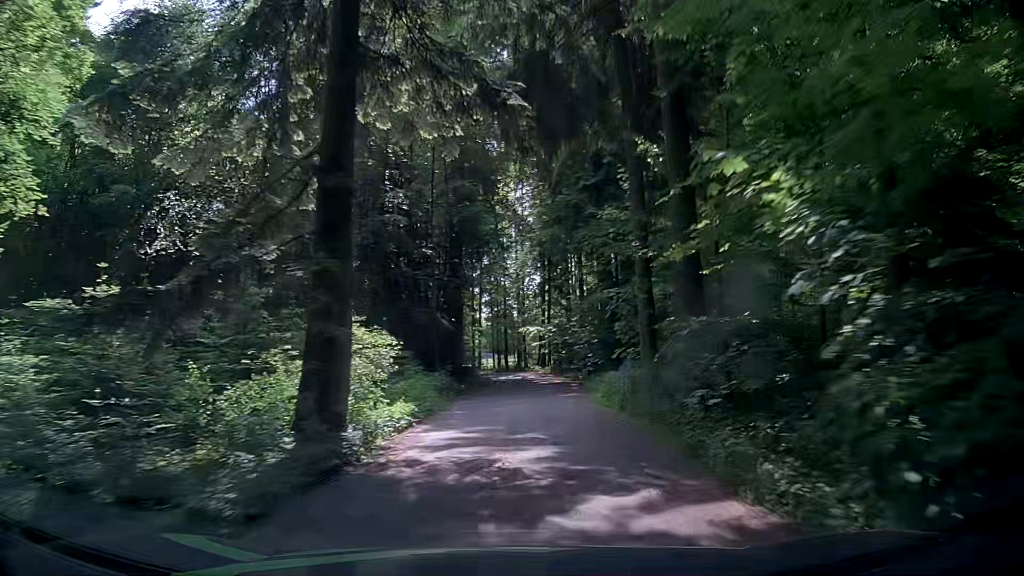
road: unclassified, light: Day
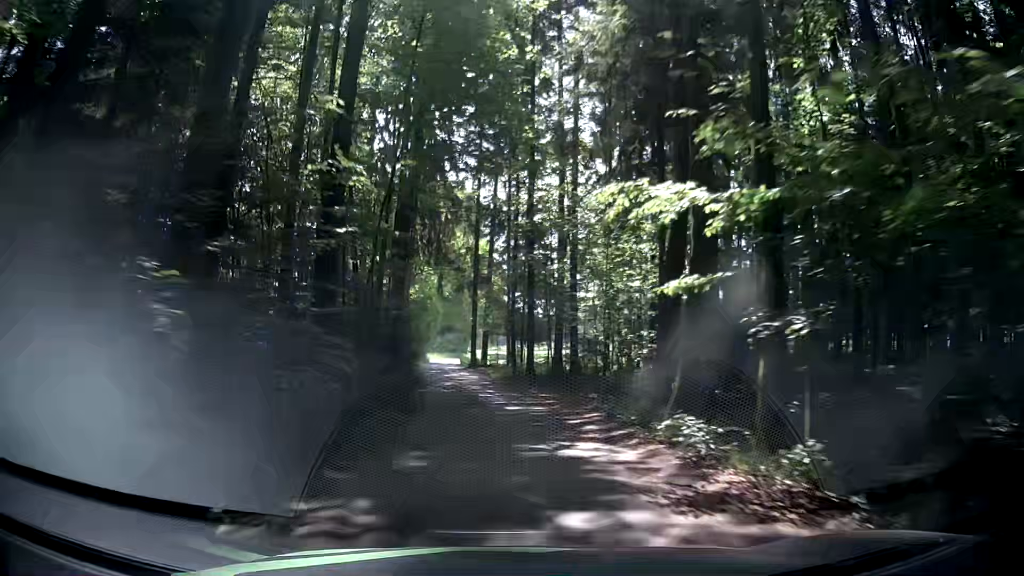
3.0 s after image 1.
(+0.5, +42.5) m; -1°
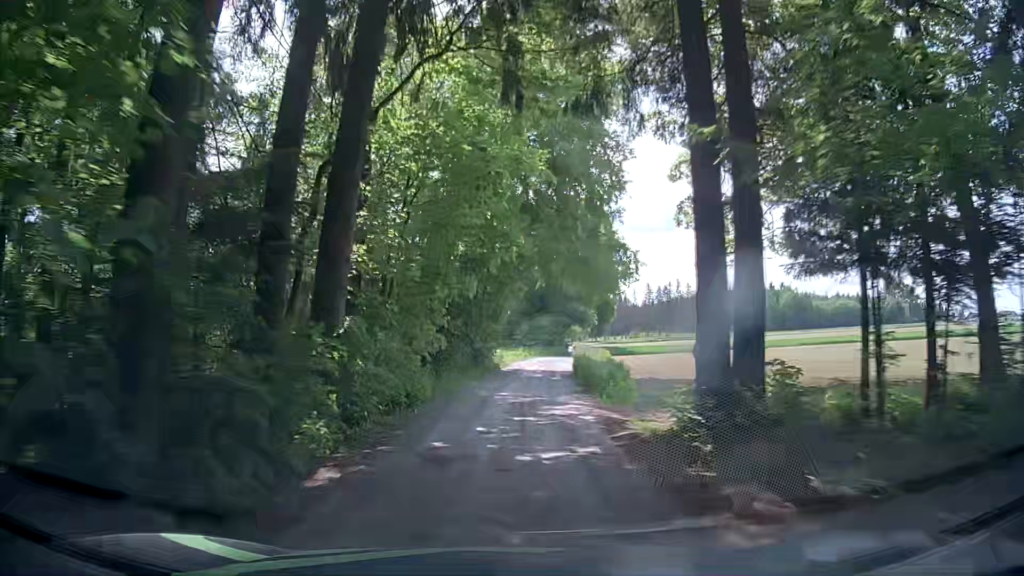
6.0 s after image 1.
(-3.7, +42.9) m; -10°
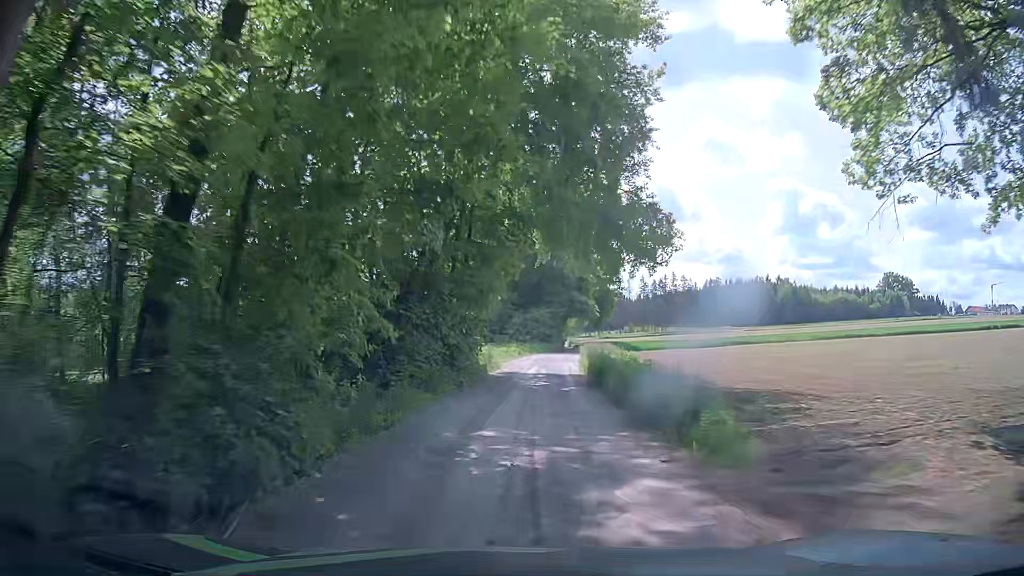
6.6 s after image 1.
(+0.1, +9.0) m; +1°
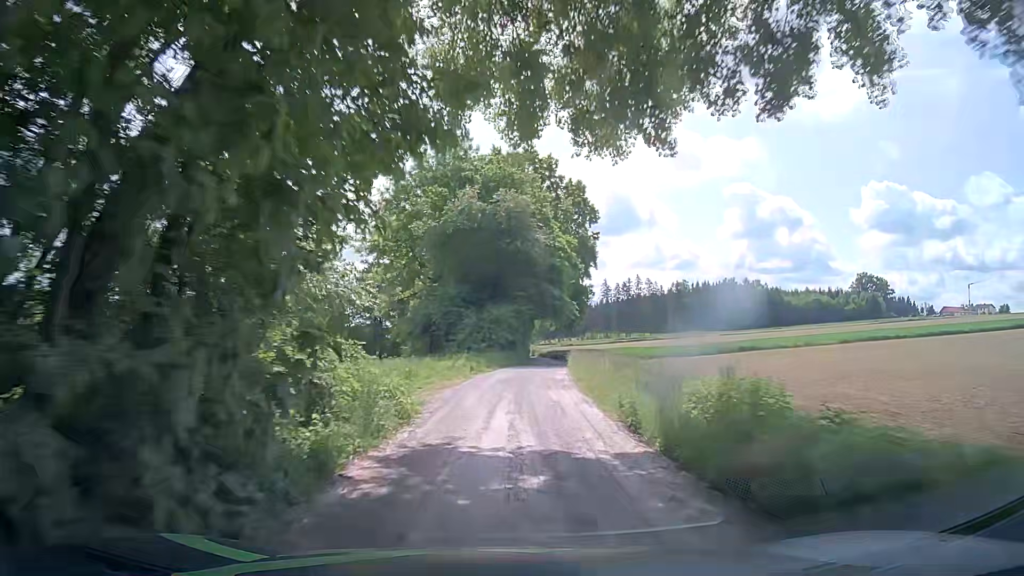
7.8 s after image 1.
(+0.8, +18.0) m; +4°
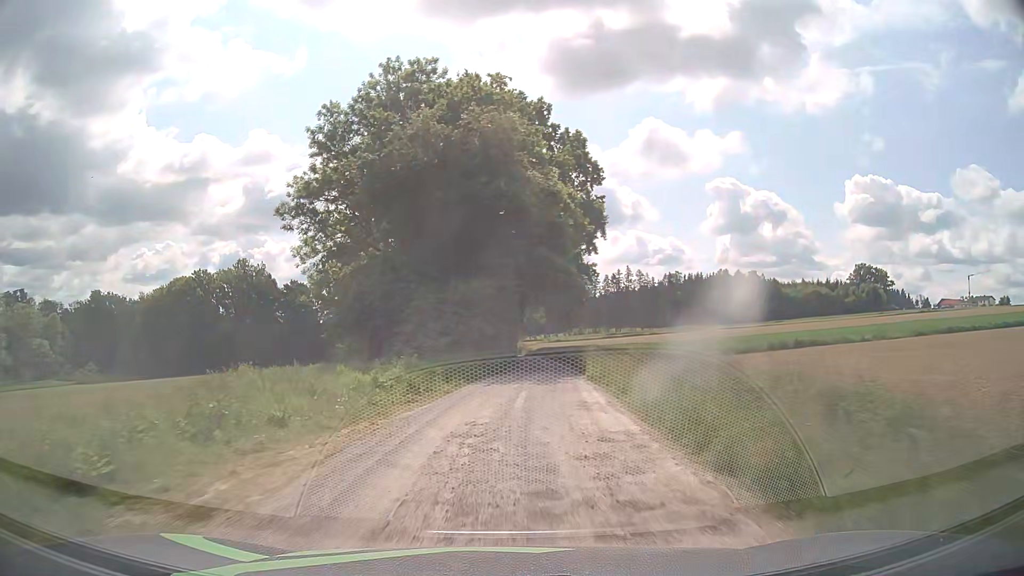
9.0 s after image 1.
(+0.1, +18.2) m; +1°
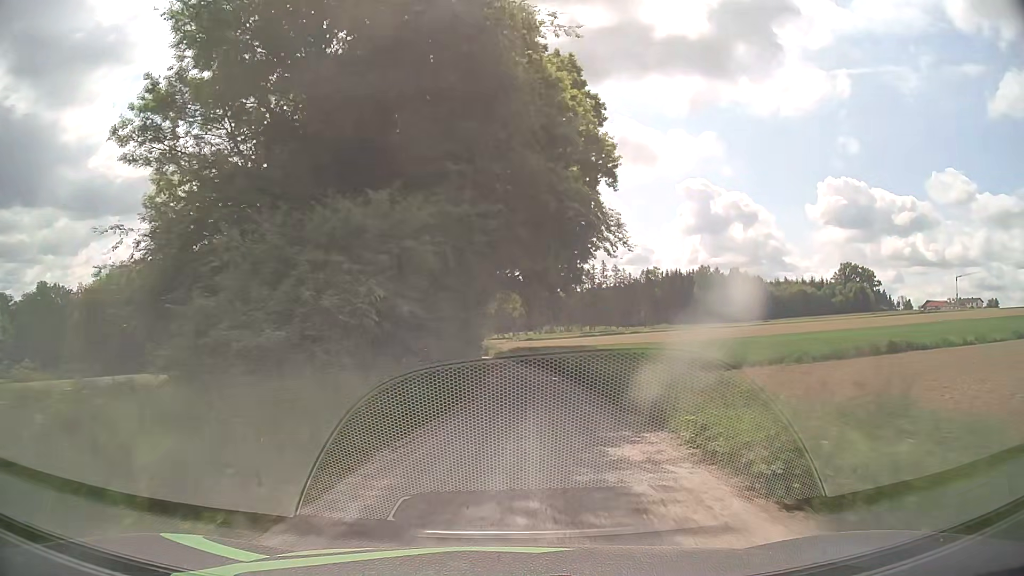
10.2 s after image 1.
(+0.4, +18.0) m; +3°
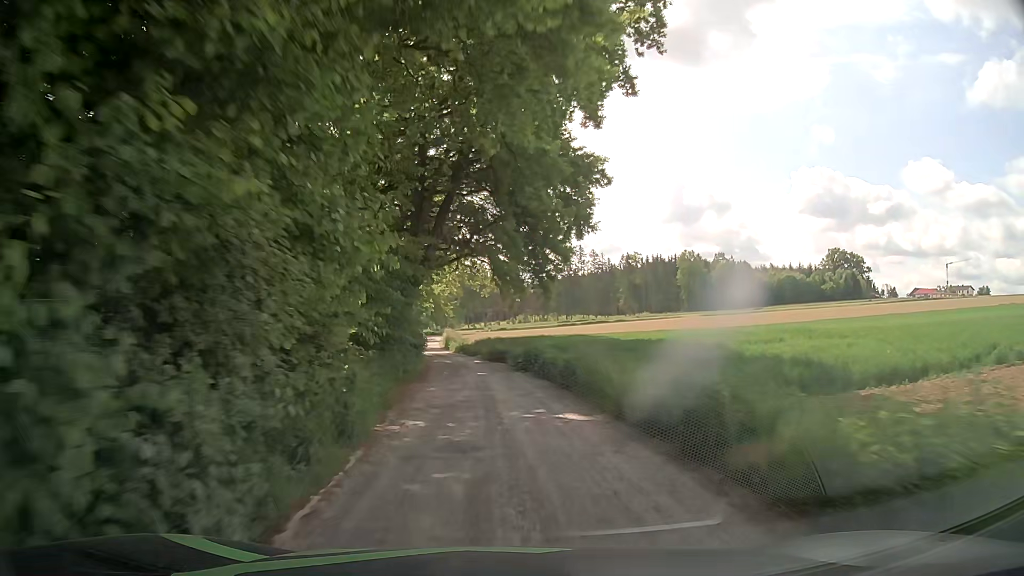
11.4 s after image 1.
(+0.5, +17.5) m; +3°
(0, +10) (-1, +20) (-2, +30) (-4, +40) (-5, +50) (-7, +59) (-8, +69) (-9, +79) (-10, +89) (-11, +99) m
